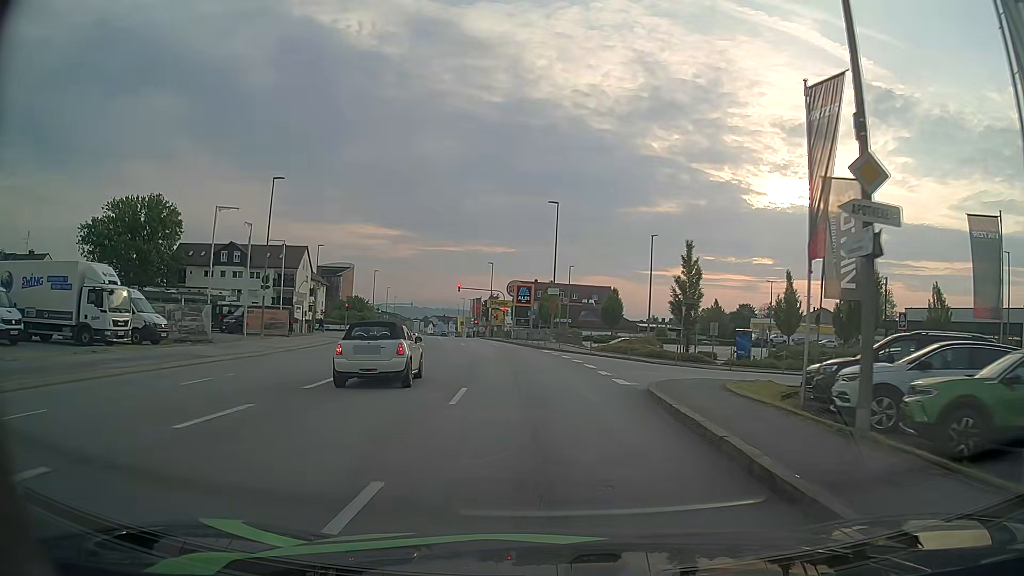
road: tertiary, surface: asphalt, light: Day
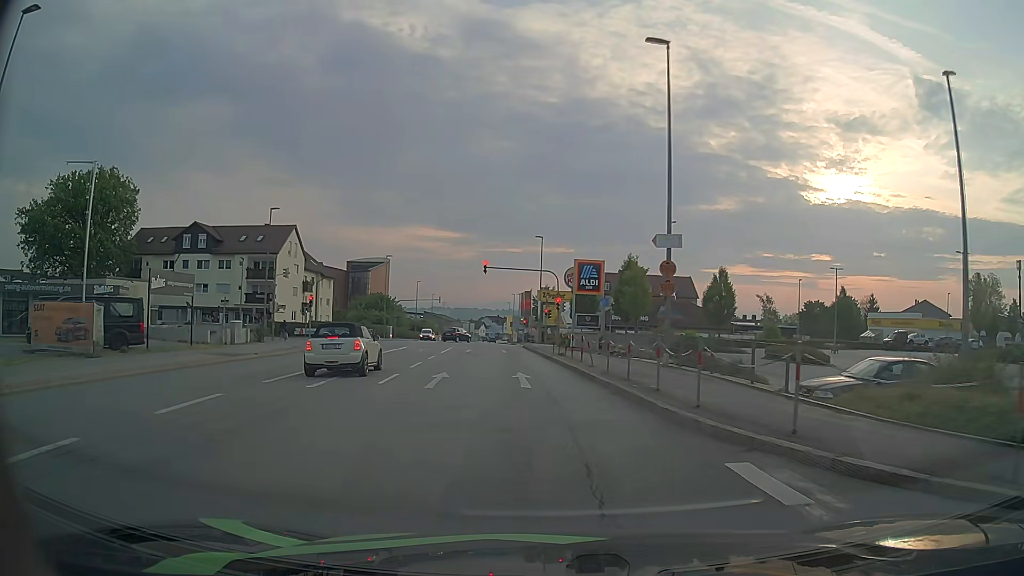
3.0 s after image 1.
(-1.2, +28.4) m; -5°
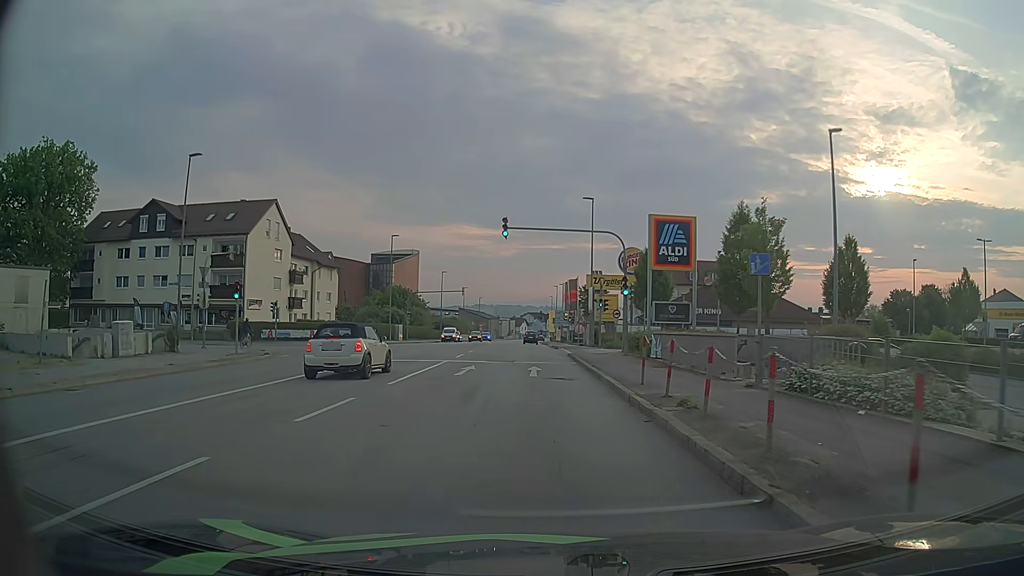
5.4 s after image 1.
(-0.6, +18.3) m; -3°
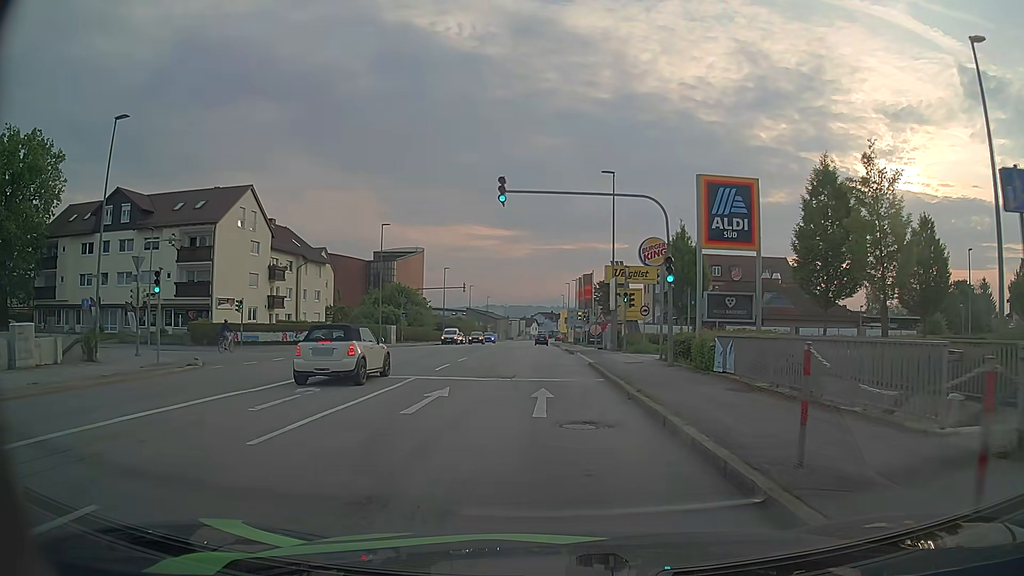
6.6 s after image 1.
(-0.1, +8.1) m; -1°
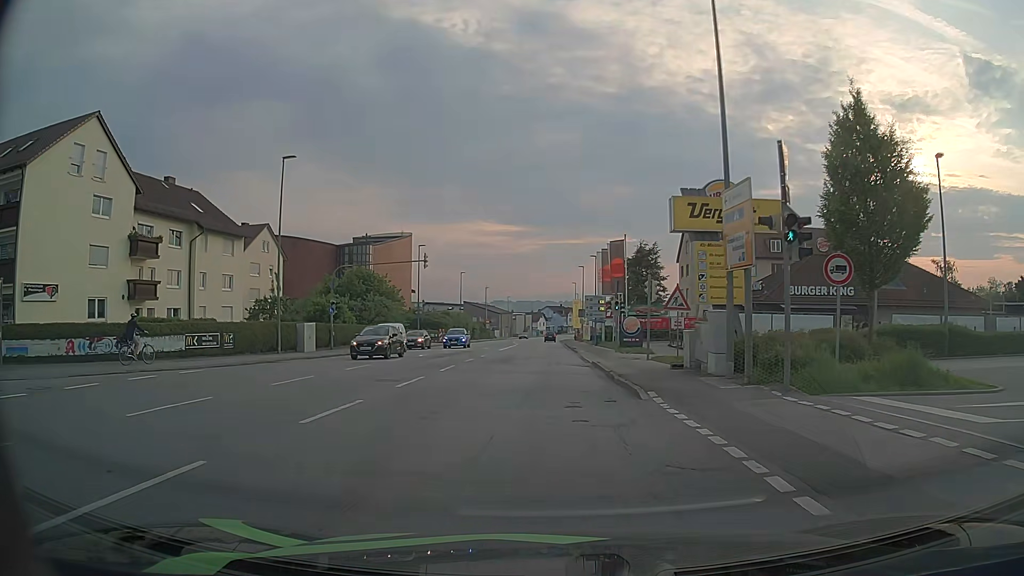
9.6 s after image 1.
(-0.3, +24.1) m; -1°
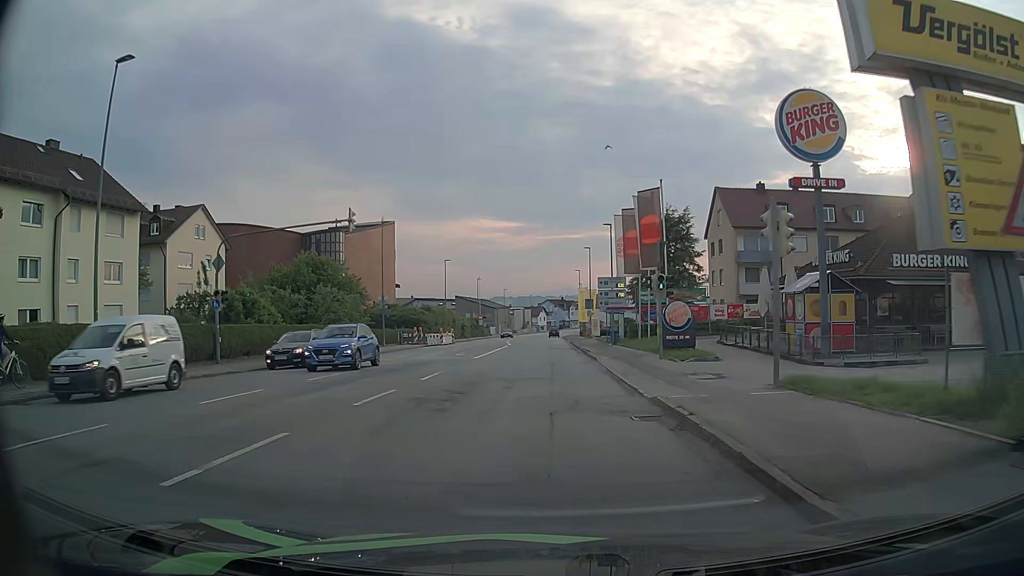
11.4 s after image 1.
(-0.1, +15.8) m; -1°
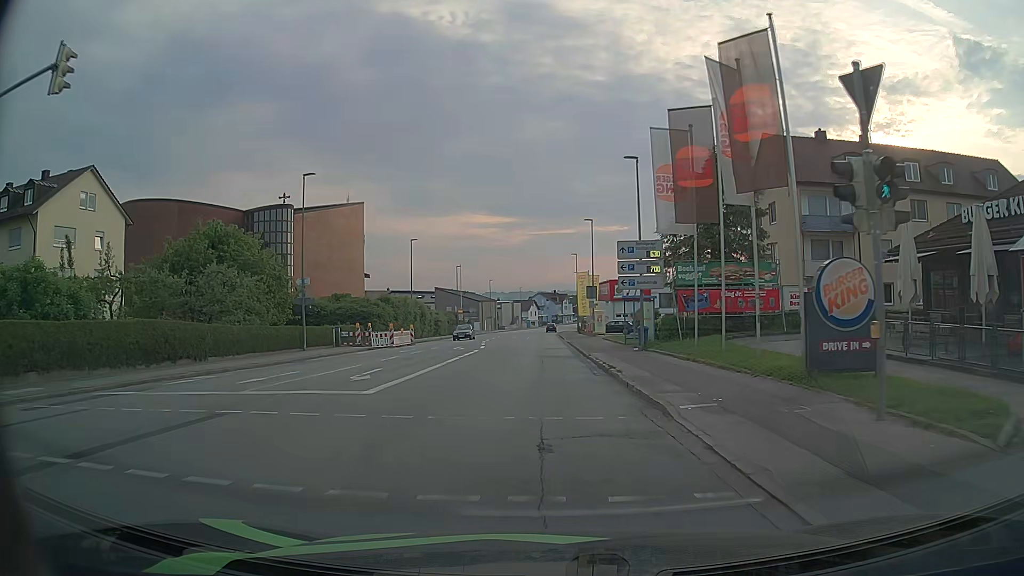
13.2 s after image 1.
(+0.3, +17.3) m; +1°
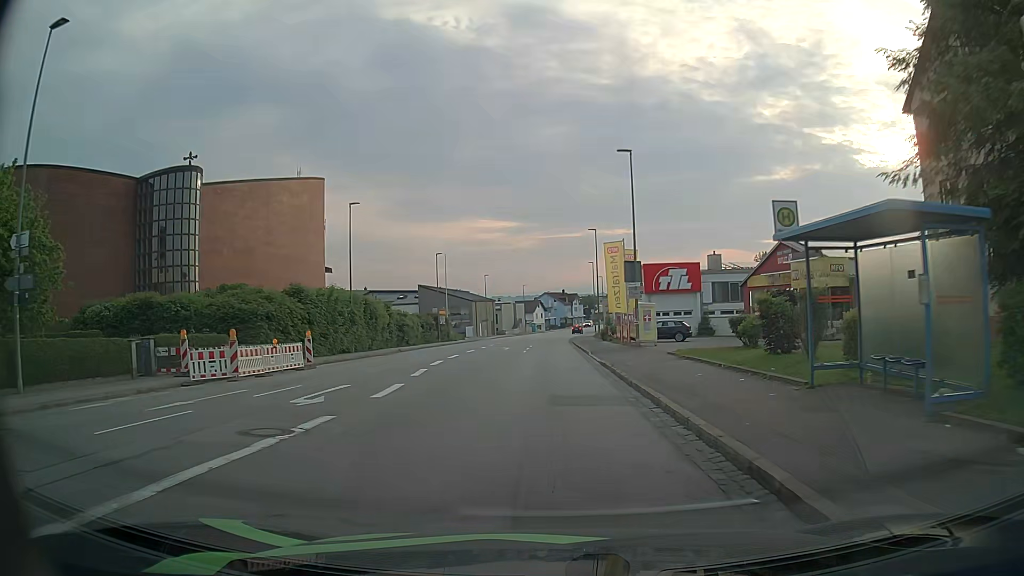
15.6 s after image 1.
(+0.1, +24.9) m; 0°
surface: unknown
(0, +10) (0, +20) (0, +30) (0, +40) (0, +50) (0, +60) (-1, +70) (-1, +80) (-1, +90) (-1, +100) m
